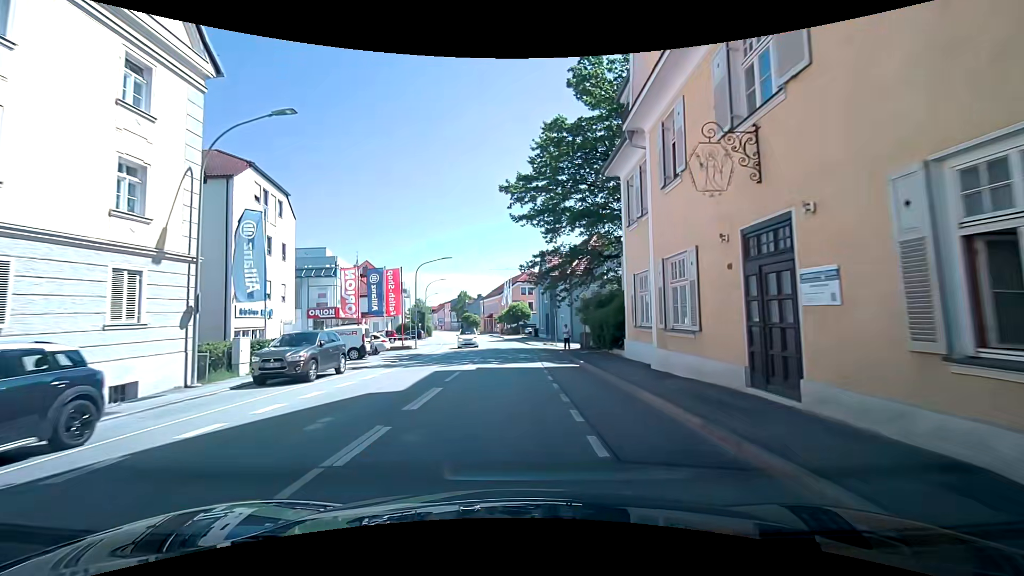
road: tertiary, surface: asphalt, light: Day
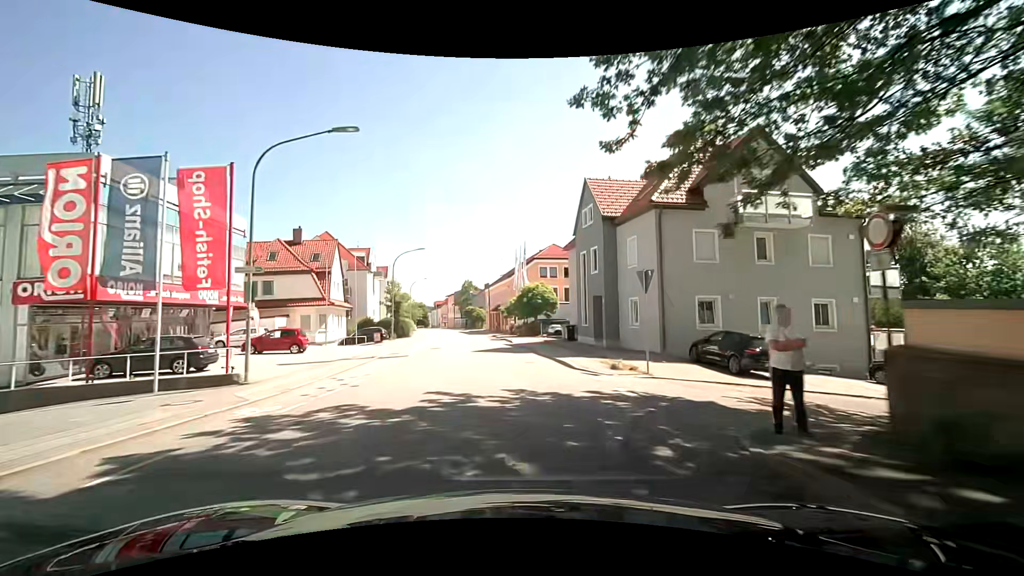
(-0.6, +27.6) m; -2°
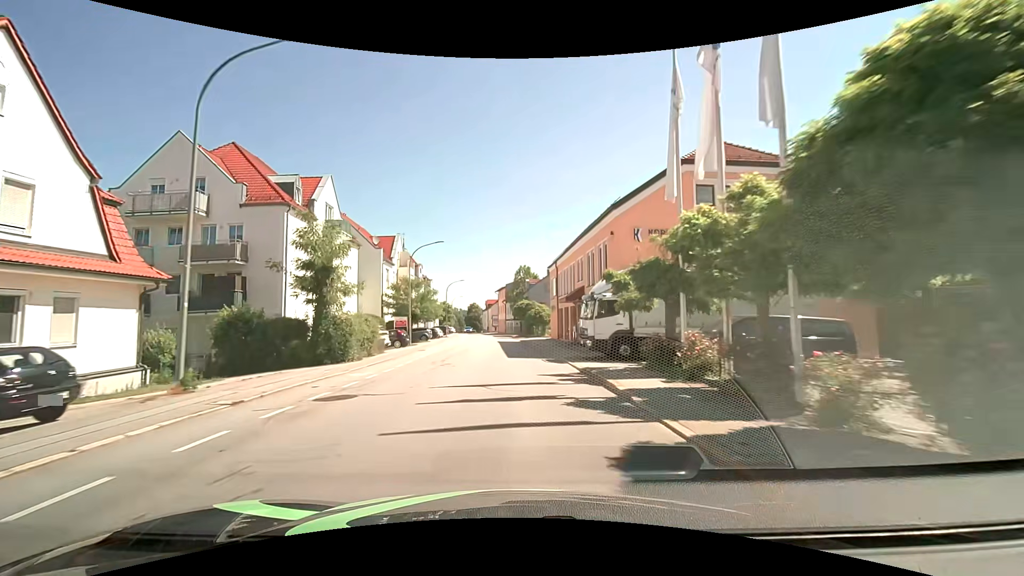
(-2.7, +37.8) m; -7°
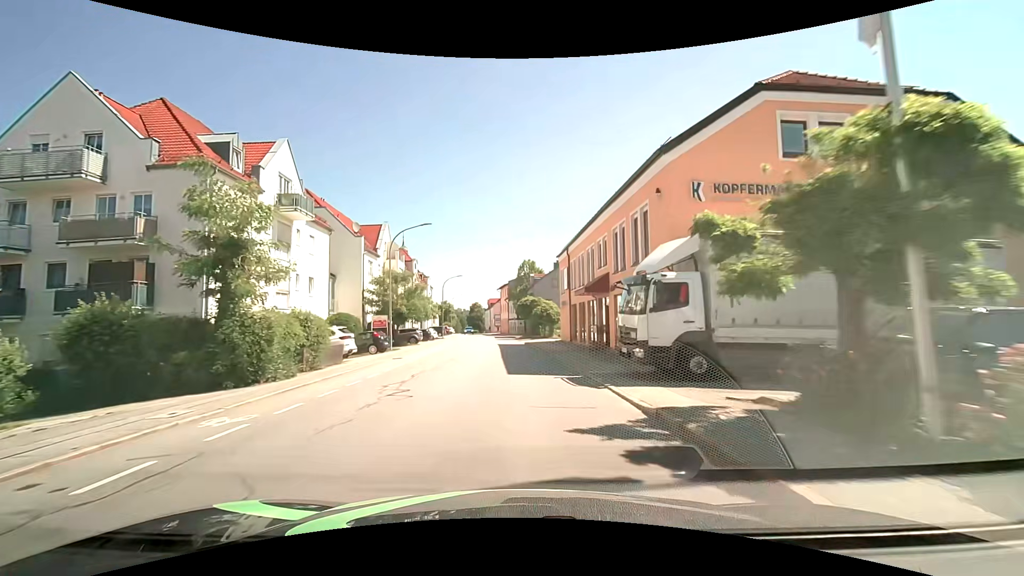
(0.0, +7.4) m; 0°
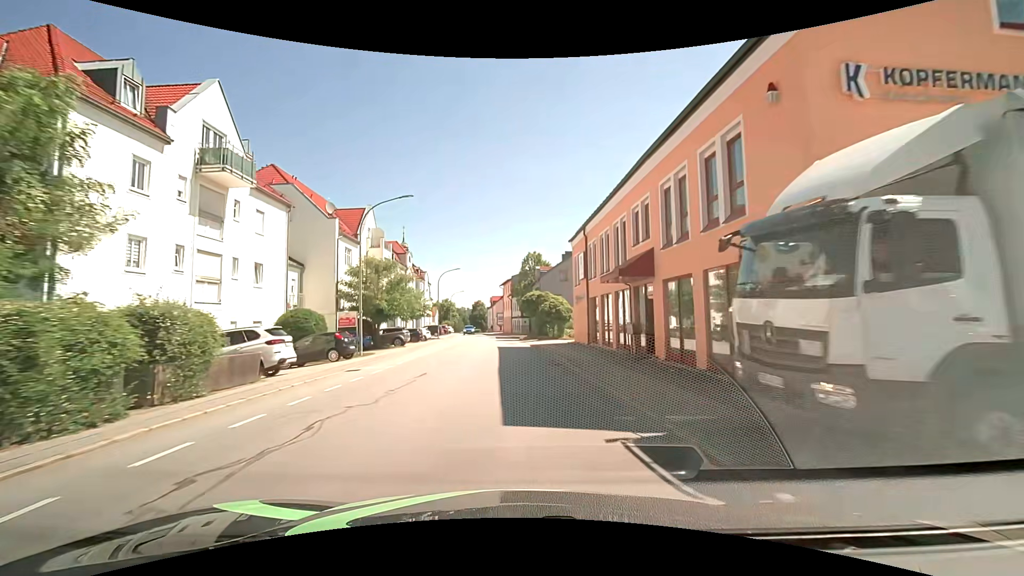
(0.0, +7.2) m; -2°
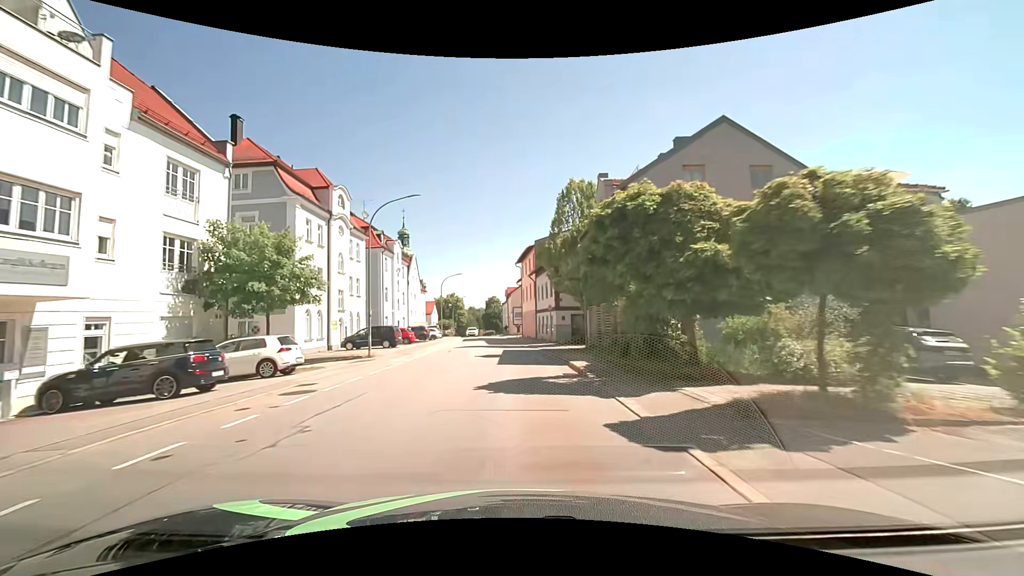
(-0.2, +36.4) m; -1°
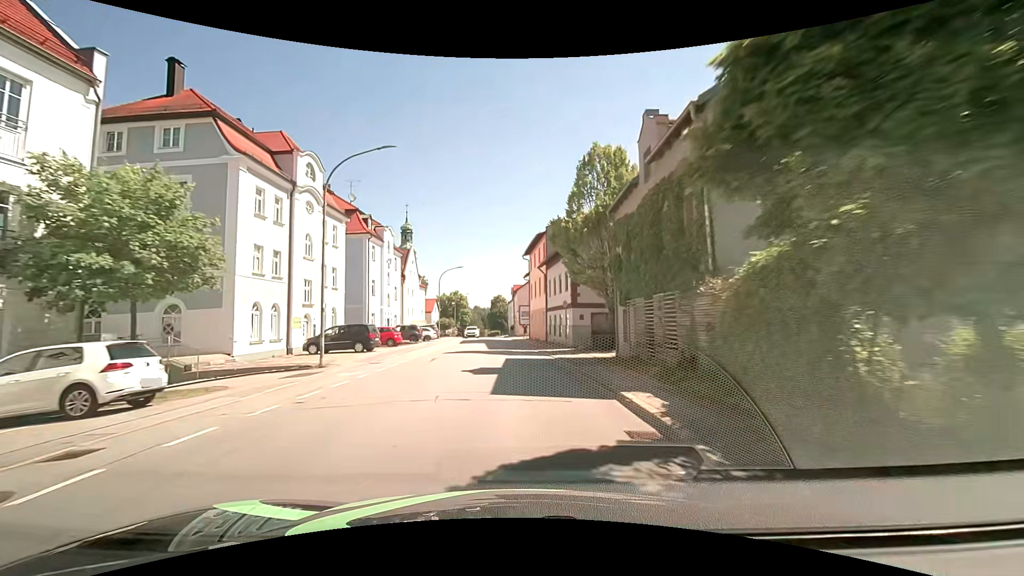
(0.0, +7.5) m; -1°
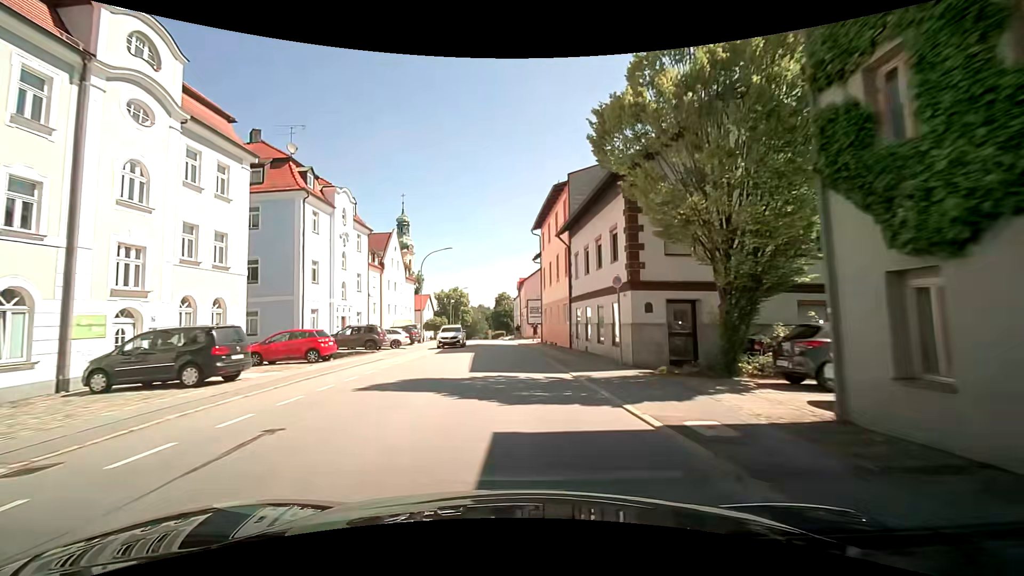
(+0.1, +15.0) m; 0°
